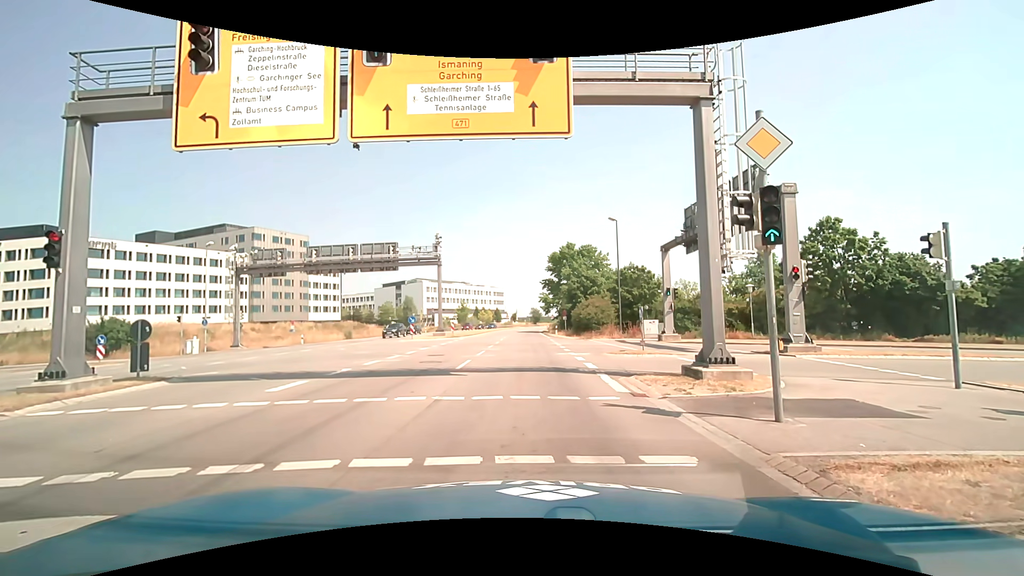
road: primary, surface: asphalt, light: Day
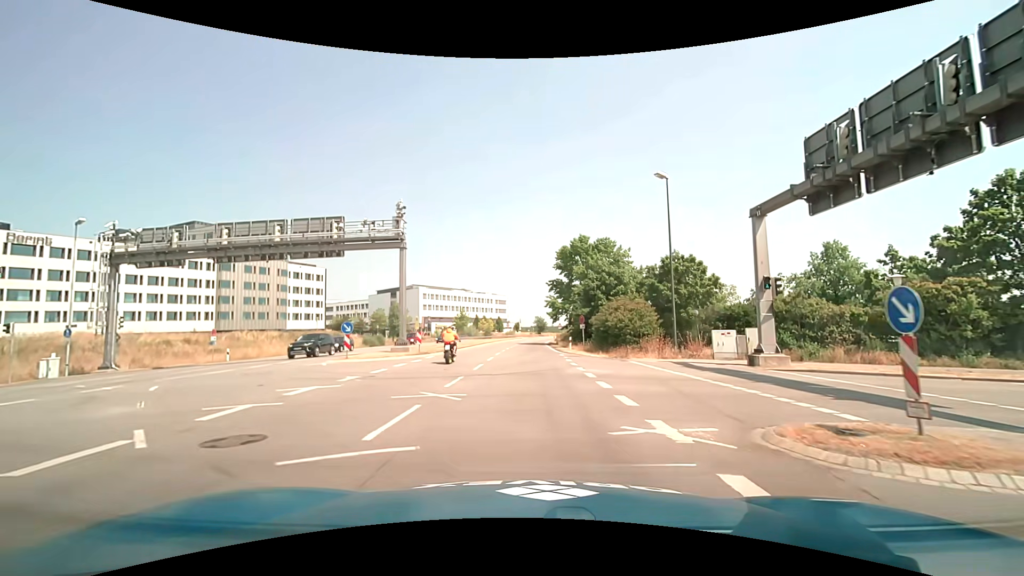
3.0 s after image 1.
(-0.3, +15.3) m; -2°
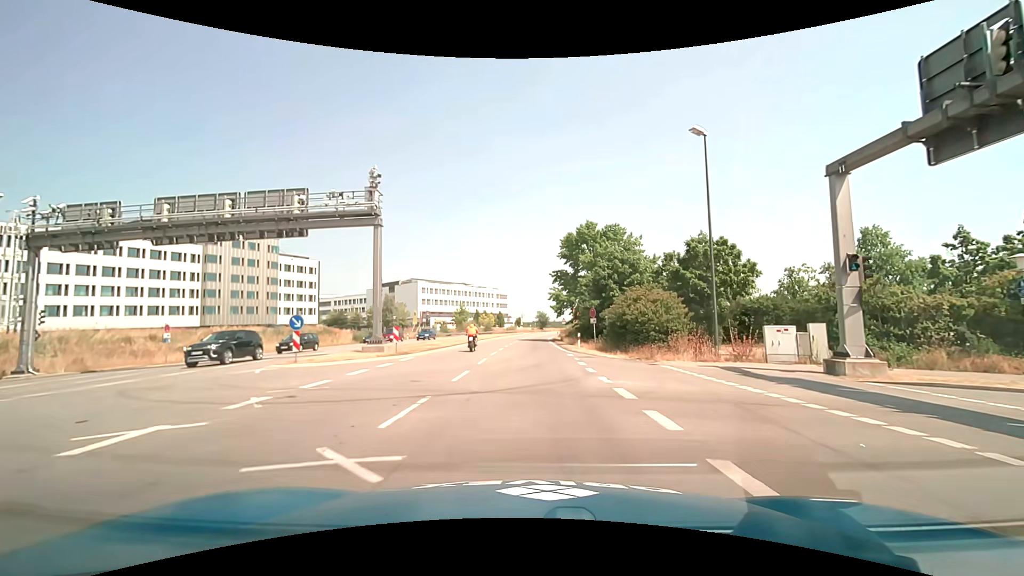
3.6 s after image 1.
(0.0, +5.8) m; 0°
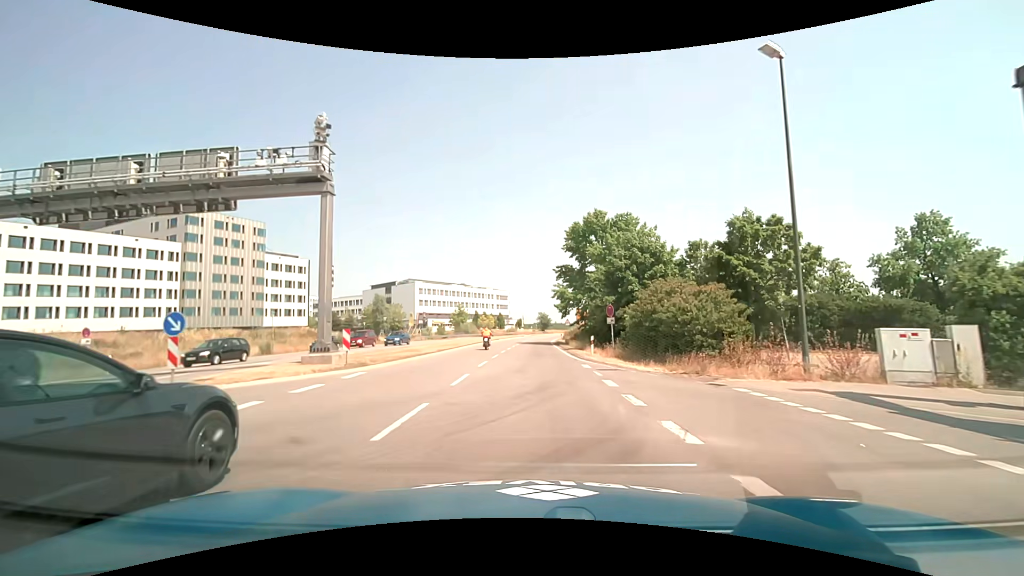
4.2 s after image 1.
(0.0, +6.9) m; -1°
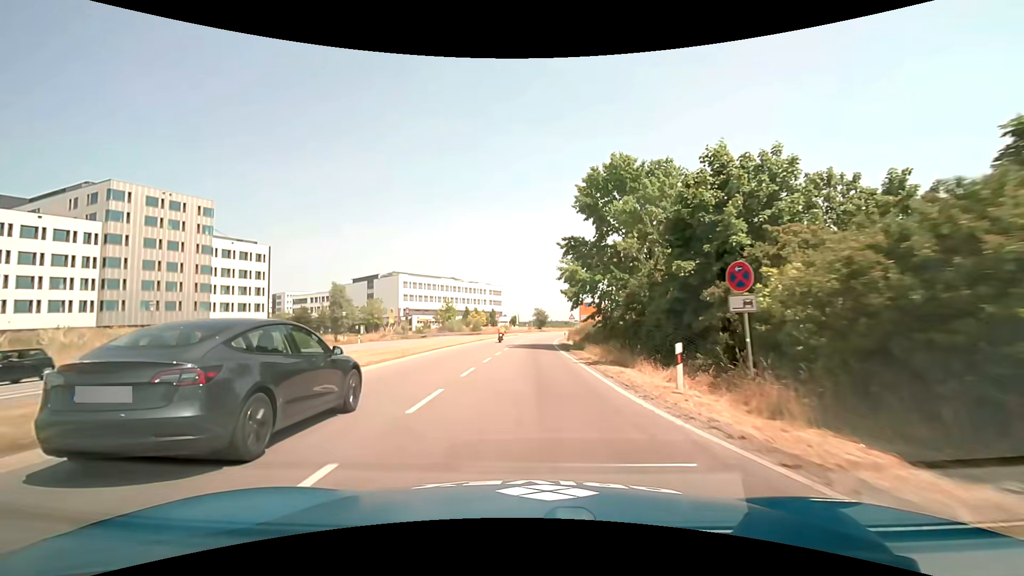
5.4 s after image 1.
(0.0, +16.9) m; +1°
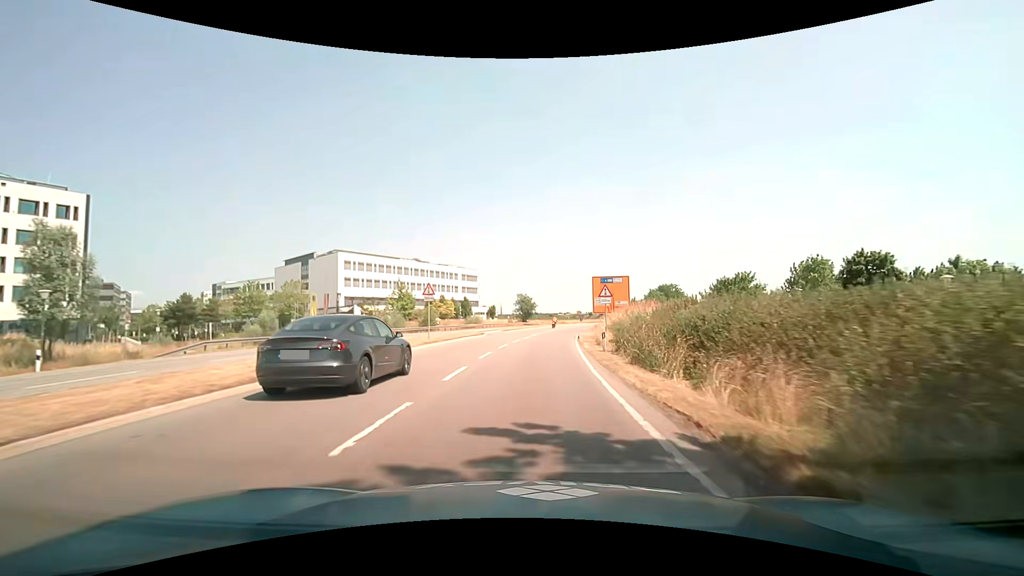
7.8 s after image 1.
(+0.3, +39.1) m; +2°
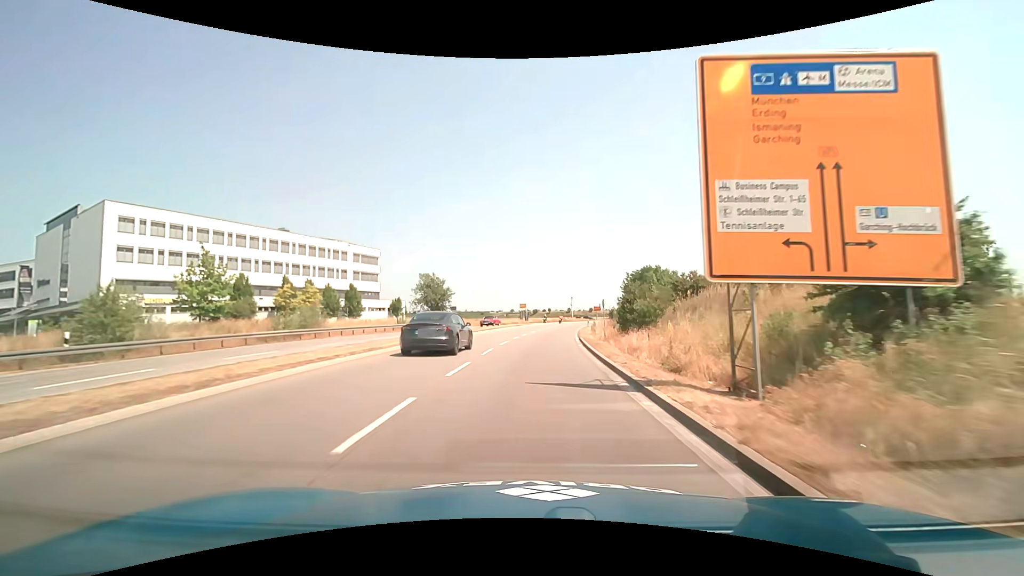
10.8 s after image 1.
(+2.5, +47.6) m; +7°
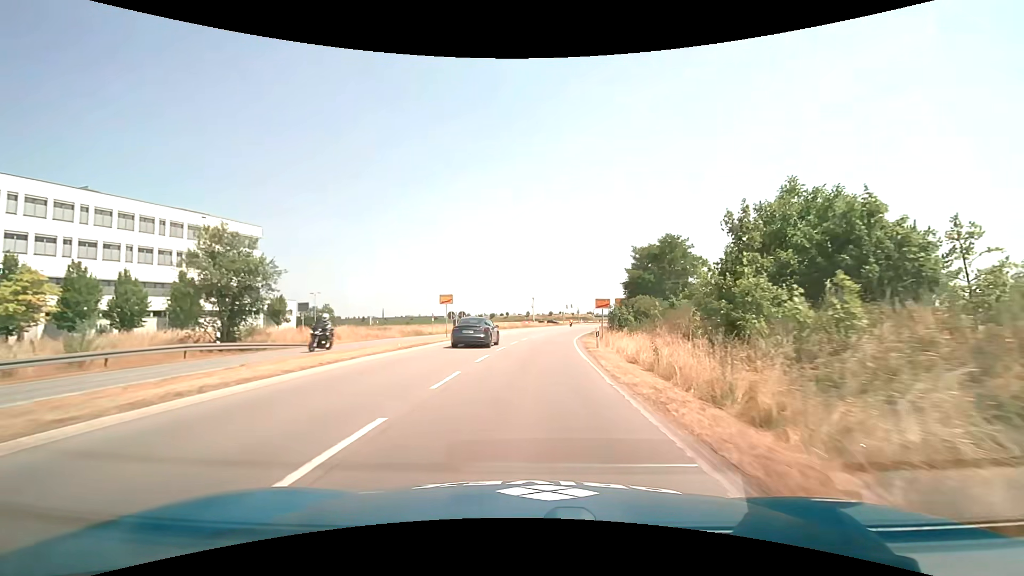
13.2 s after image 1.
(+1.9, +37.1) m; +5°
(0, +10) (0, +20) (+1, +30) (+2, +40) (+3, +50) (+5, +60) (+6, +70) (+9, +79) (+11, +89) (+13, +99) m
